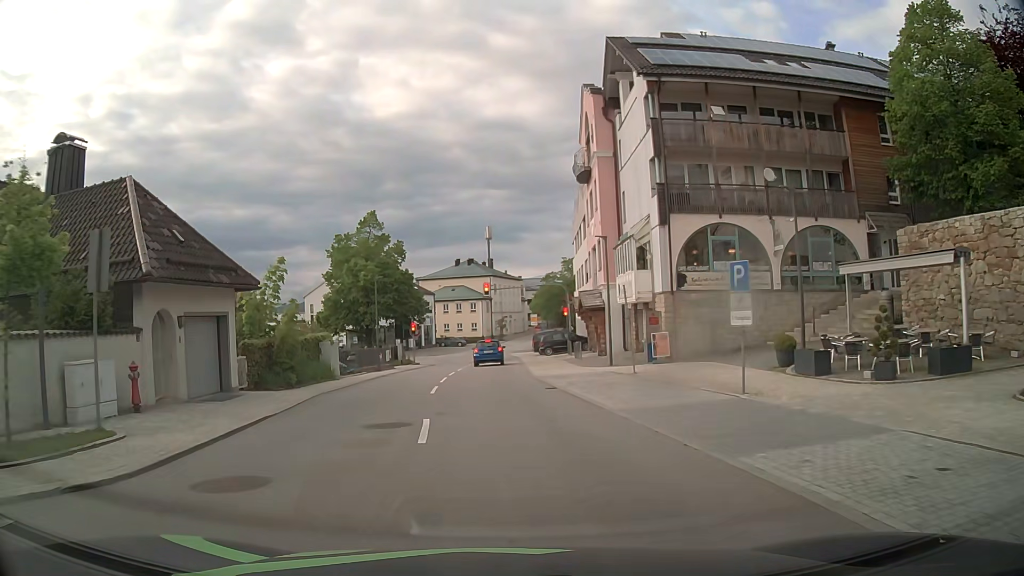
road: tertiary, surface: asphalt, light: Day
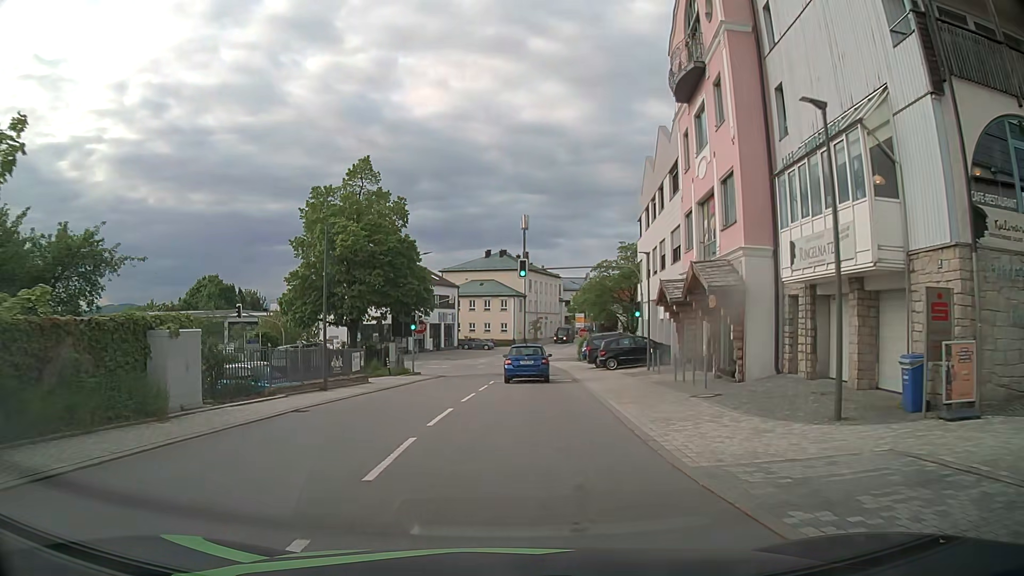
(-0.5, +16.6) m; -3°
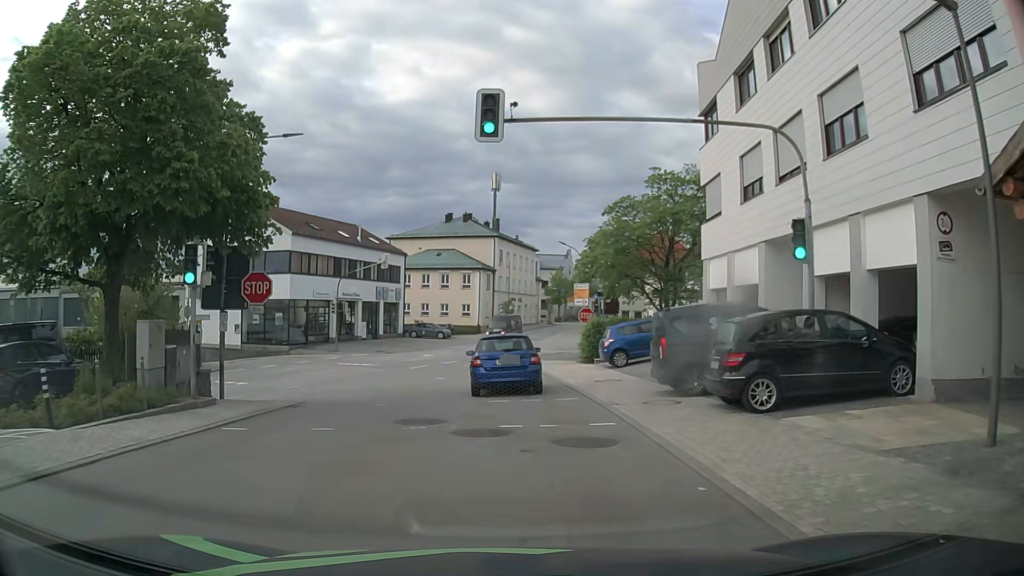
(+0.9, +22.9) m; +4°
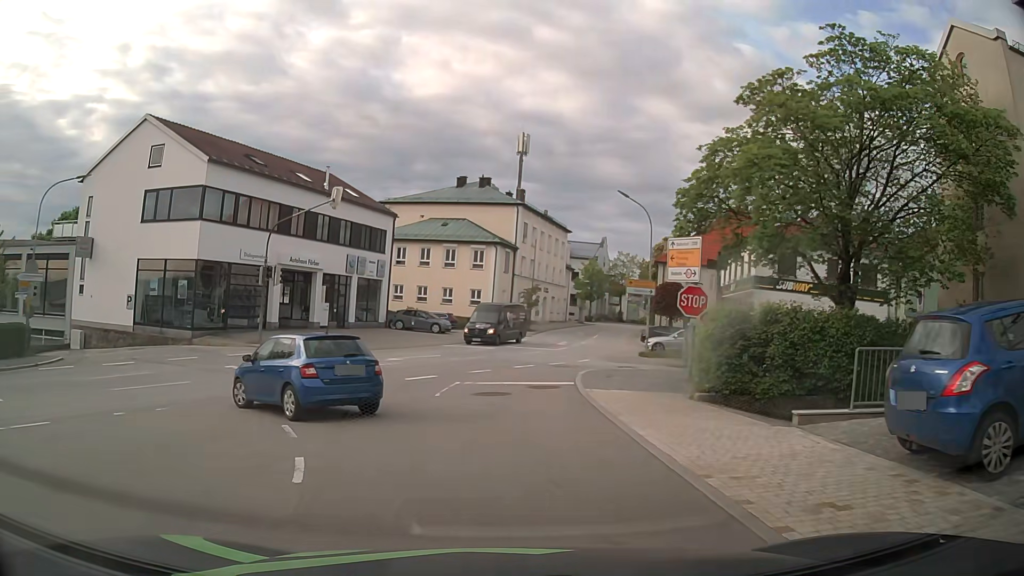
(-0.2, +19.0) m; -1°
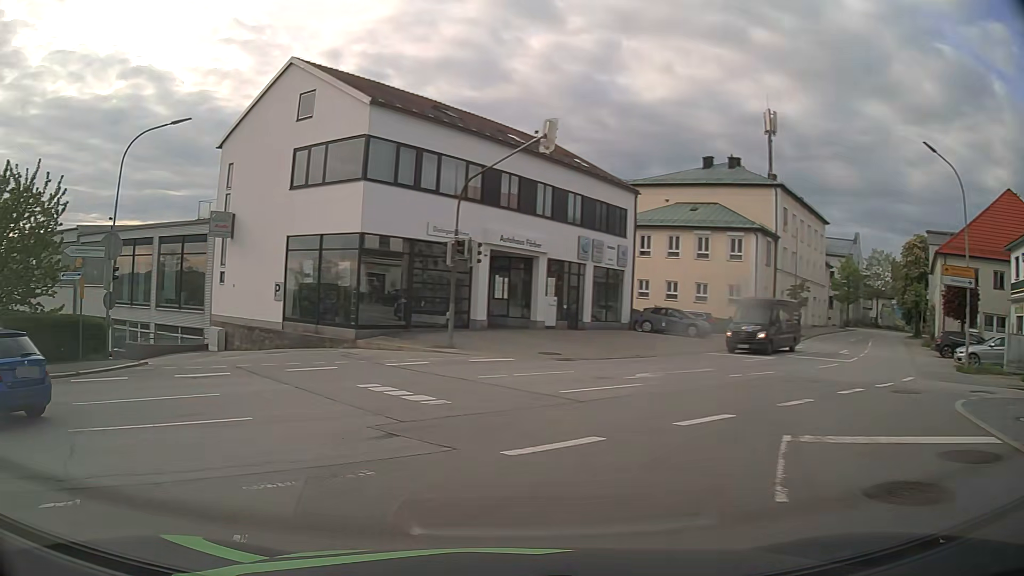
(-1.3, +9.5) m; -22°
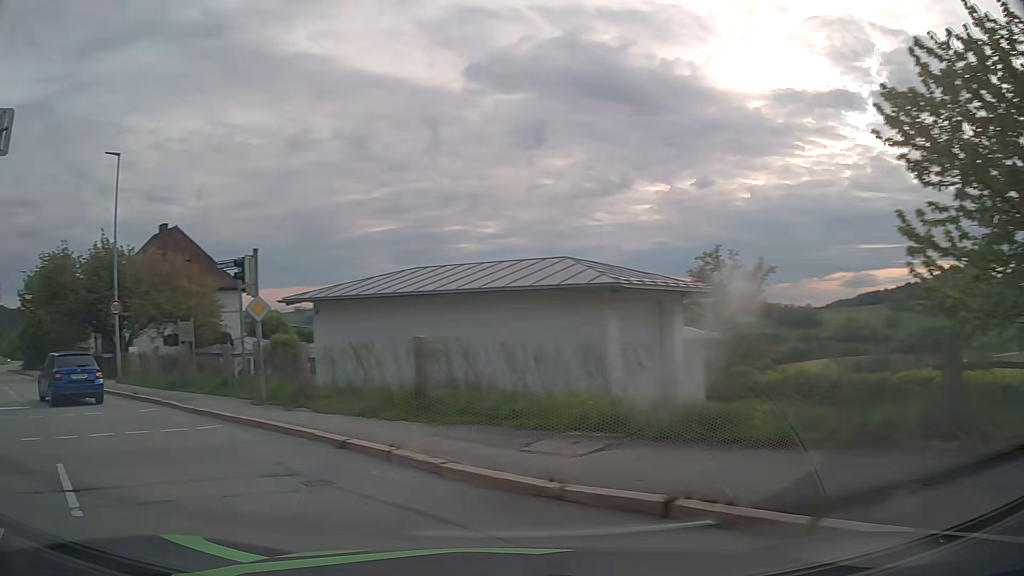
(-8.8, +9.3) m; -92°
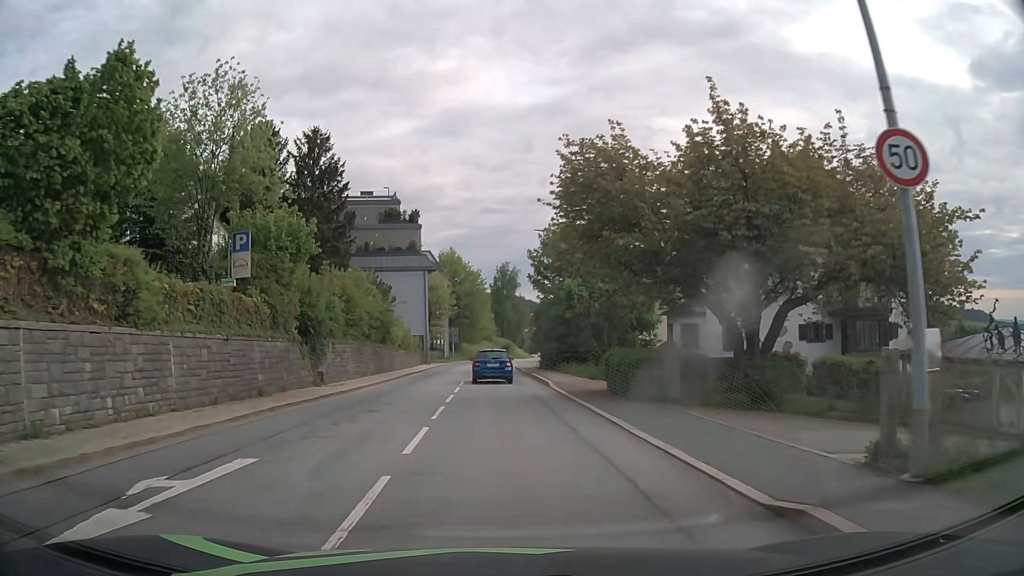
(-13.0, +17.6) m; -47°
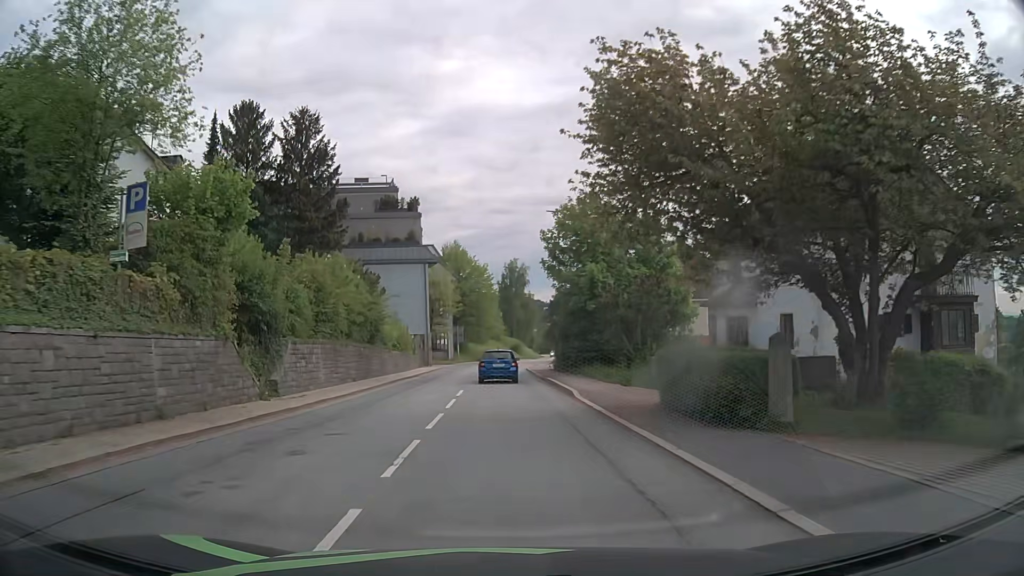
(0.0, +6.3) m; -1°
(0, +10) (0, +20) (-1, +30) (-1, +40) (-1, +50) (0, +60) (+1, +70) (+4, +80) (+6, +89) (+8, +99) m
